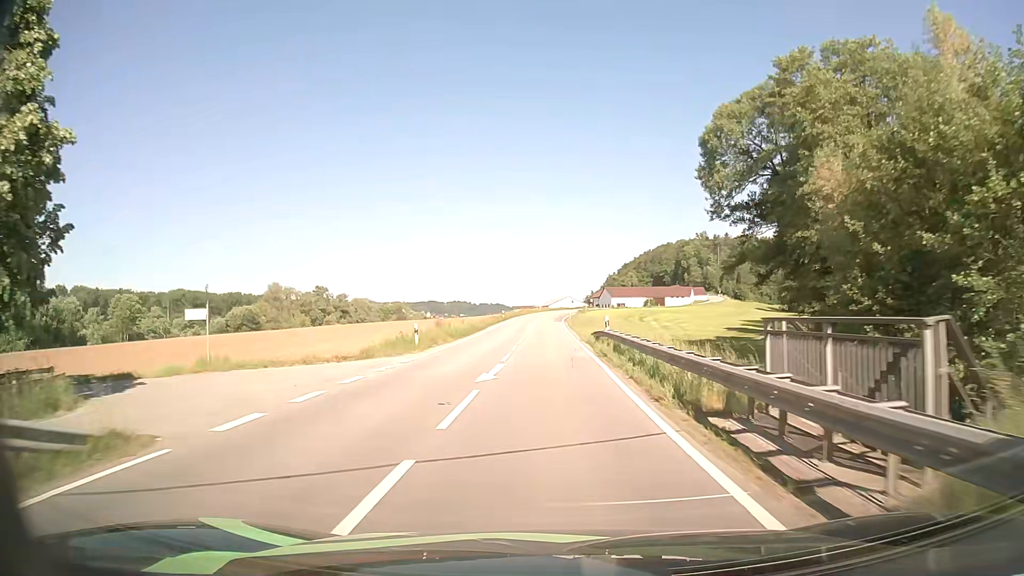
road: secondary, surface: asphalt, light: Day
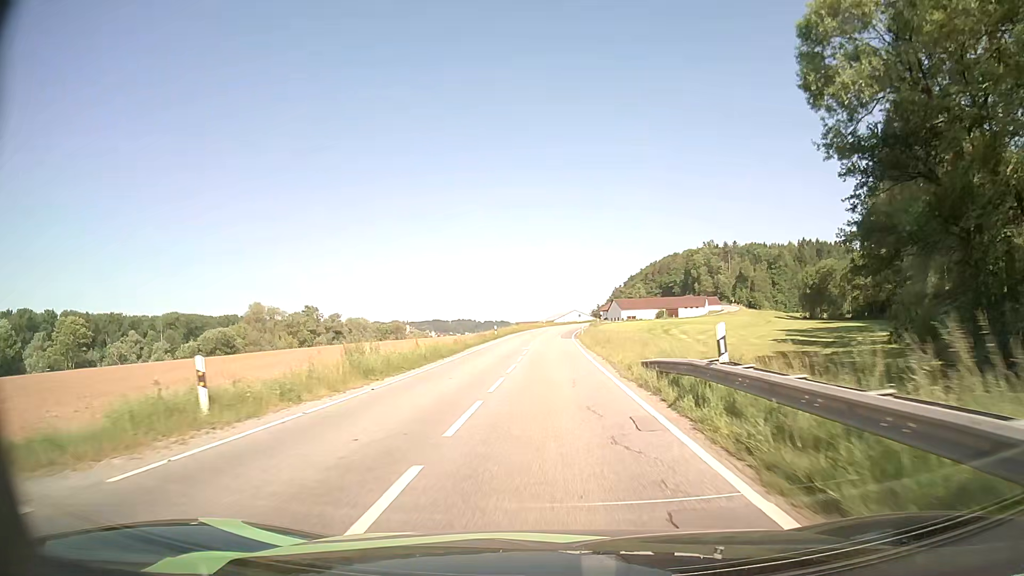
(0.0, +17.8) m; -1°
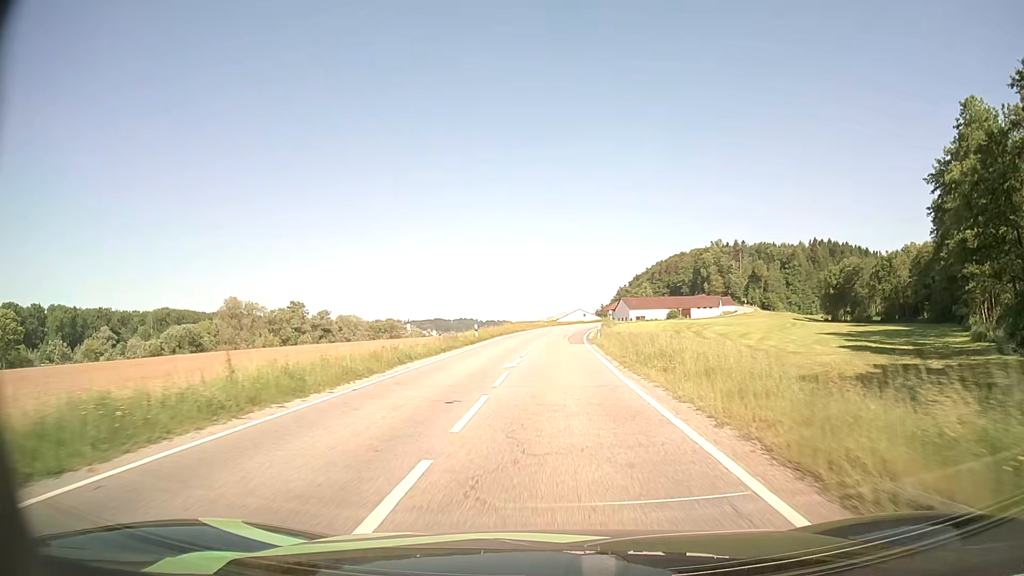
(+0.1, +17.7) m; 0°
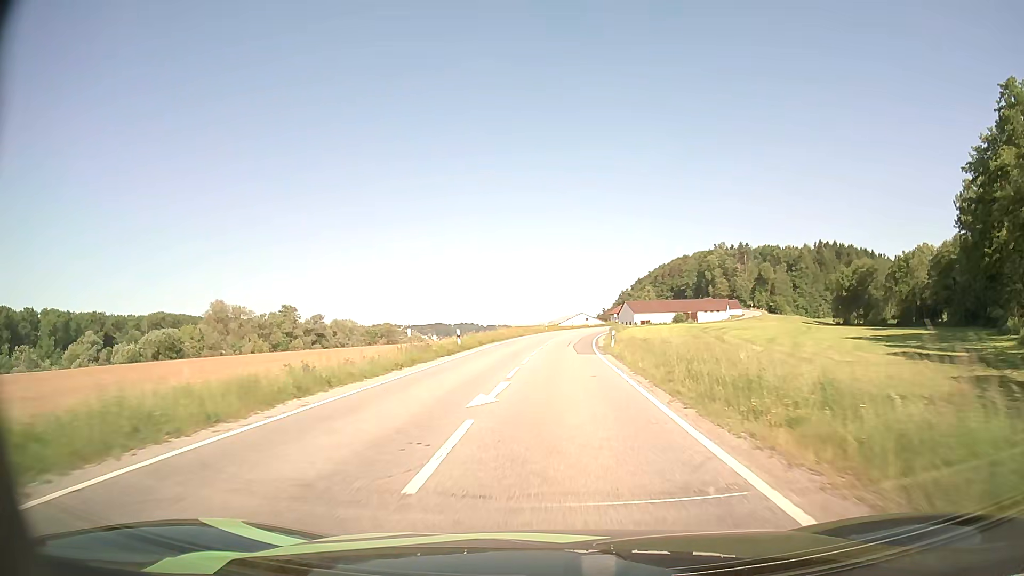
(0.0, +8.8) m; 0°
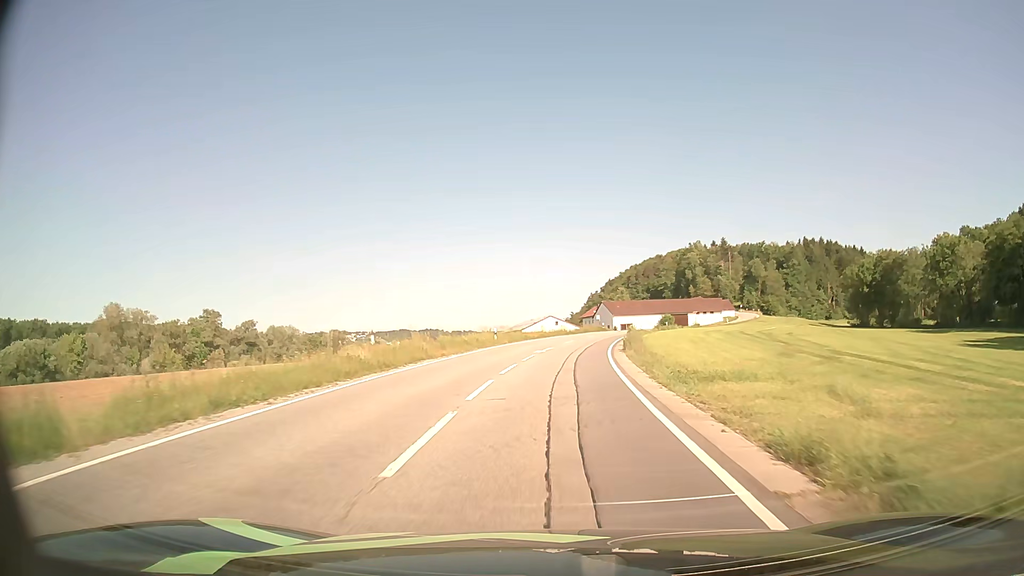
(+0.8, +34.9) m; +3°
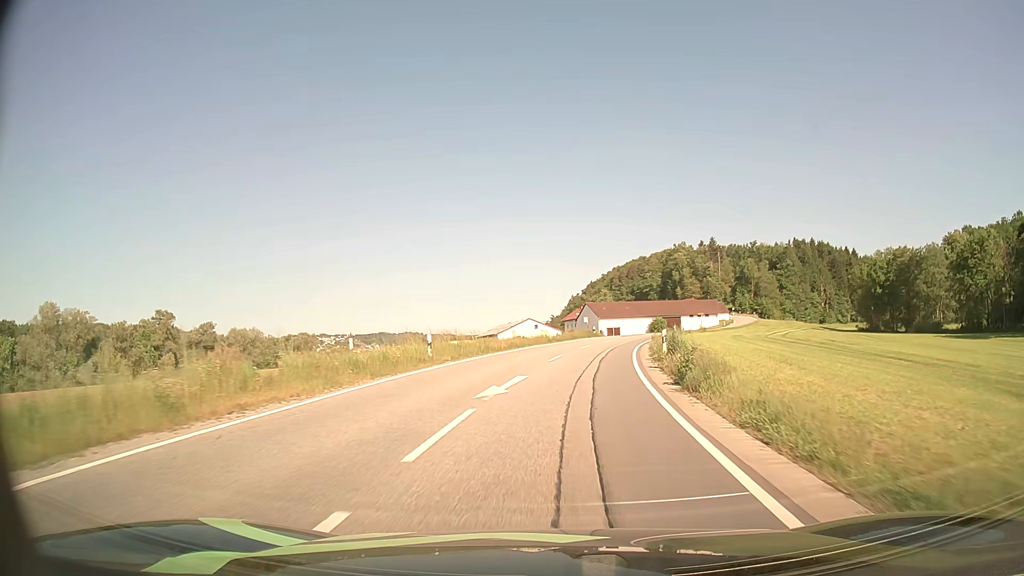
(+0.2, +17.1) m; +1°
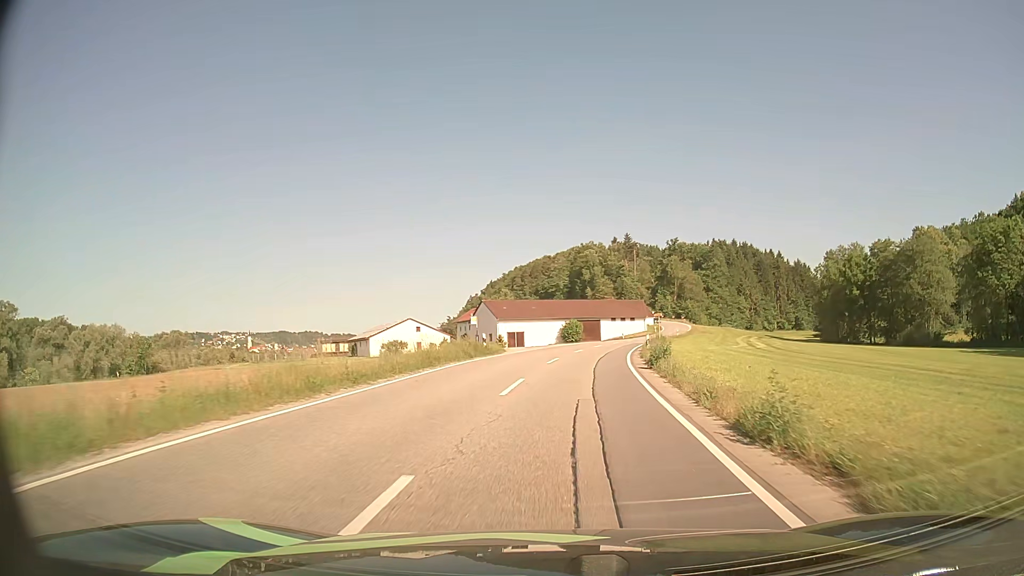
(+2.5, +33.3) m; +8°
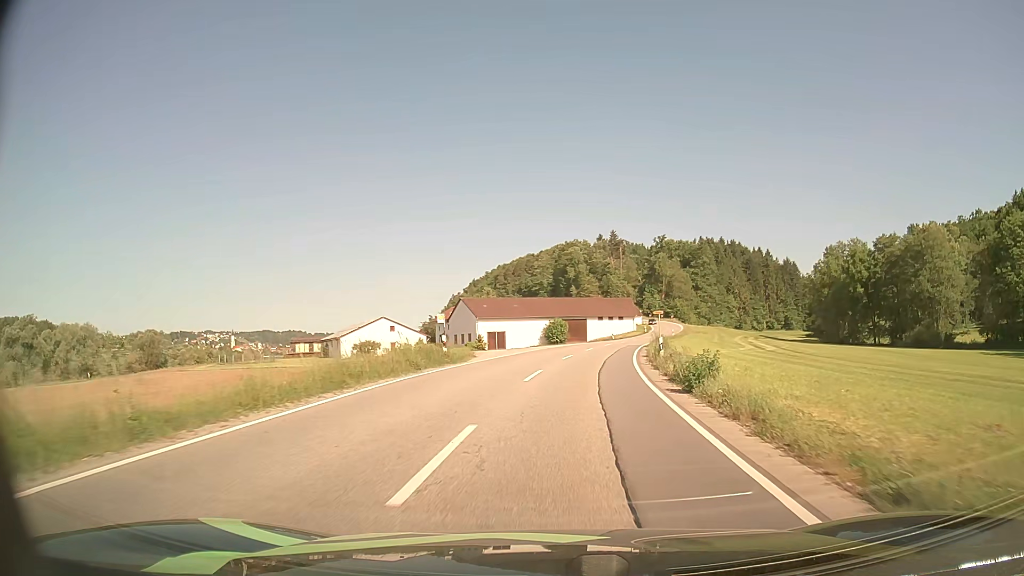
(+0.1, +8.2) m; +1°
(0, +10) (+1, +20) (+2, +30) (+3, +40) (+5, +50) (+7, +59) (+9, +69) (+12, +79) (+14, +89) (+17, +98) m
